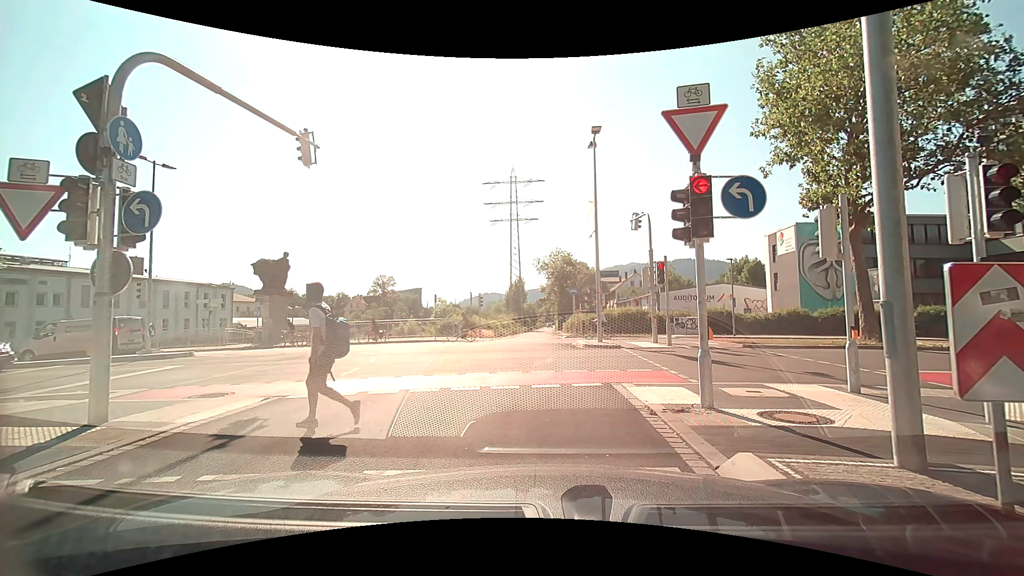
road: trunk_link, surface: asphalt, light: Day
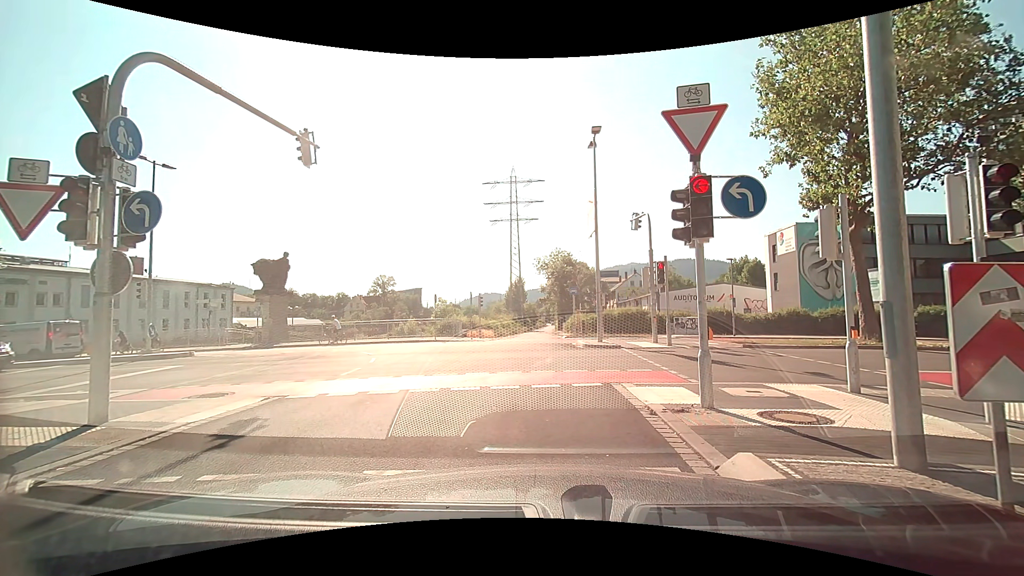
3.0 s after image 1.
(0.0, 0.0) m; 0°
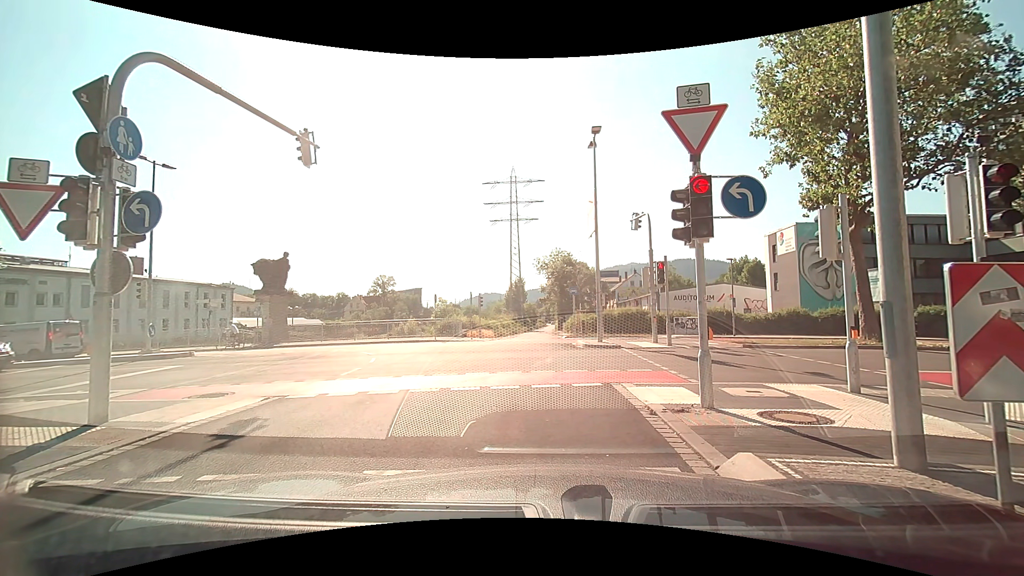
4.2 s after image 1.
(0.0, 0.0) m; 0°
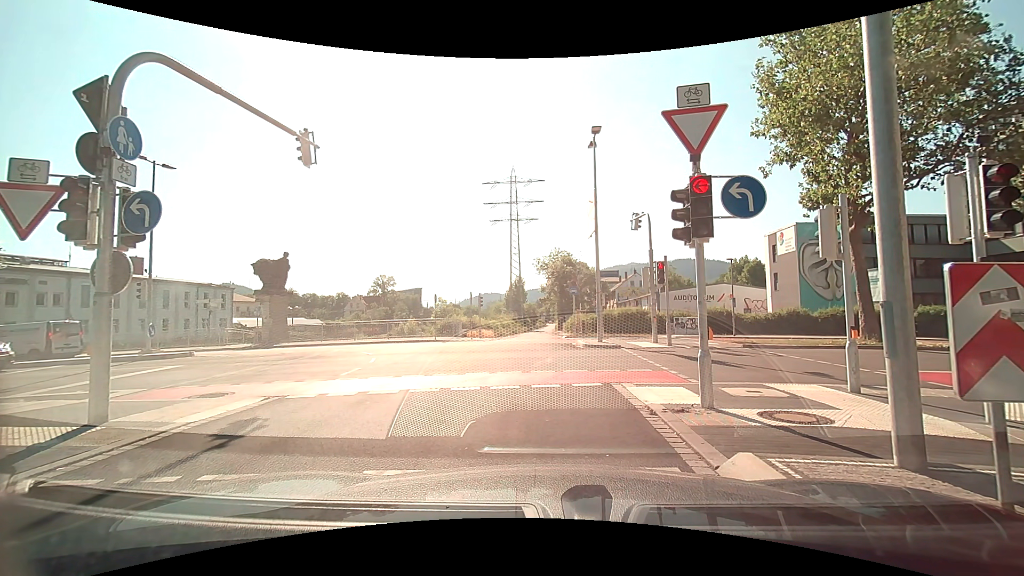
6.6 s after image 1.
(0.0, 0.0) m; 0°
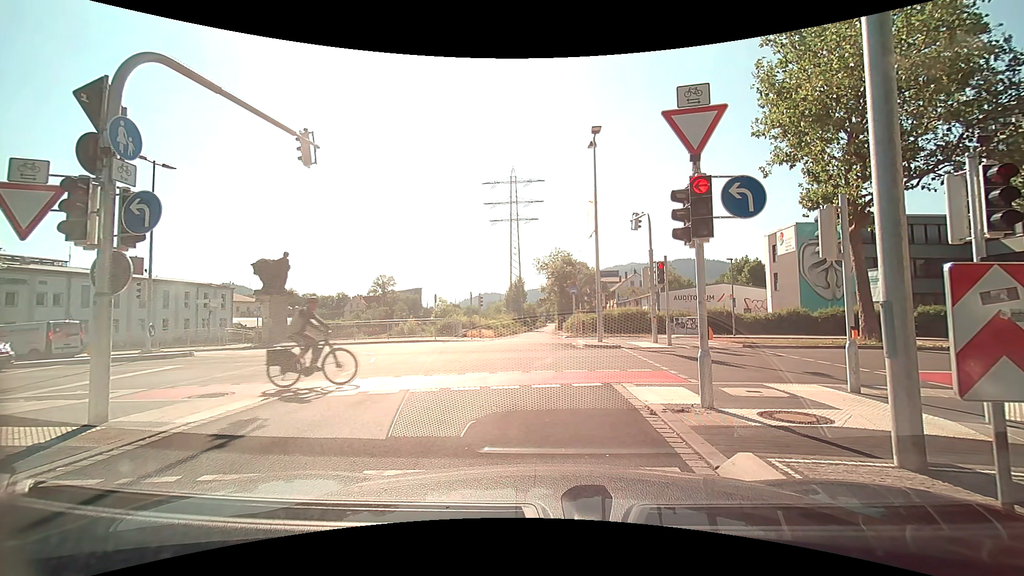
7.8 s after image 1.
(0.0, 0.0) m; 0°
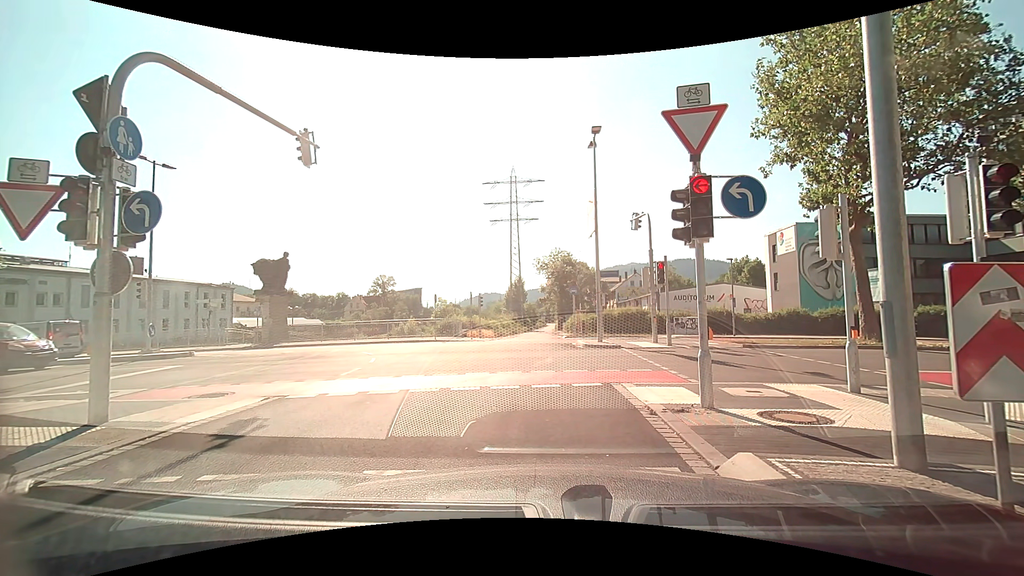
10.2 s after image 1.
(0.0, 0.0) m; 0°
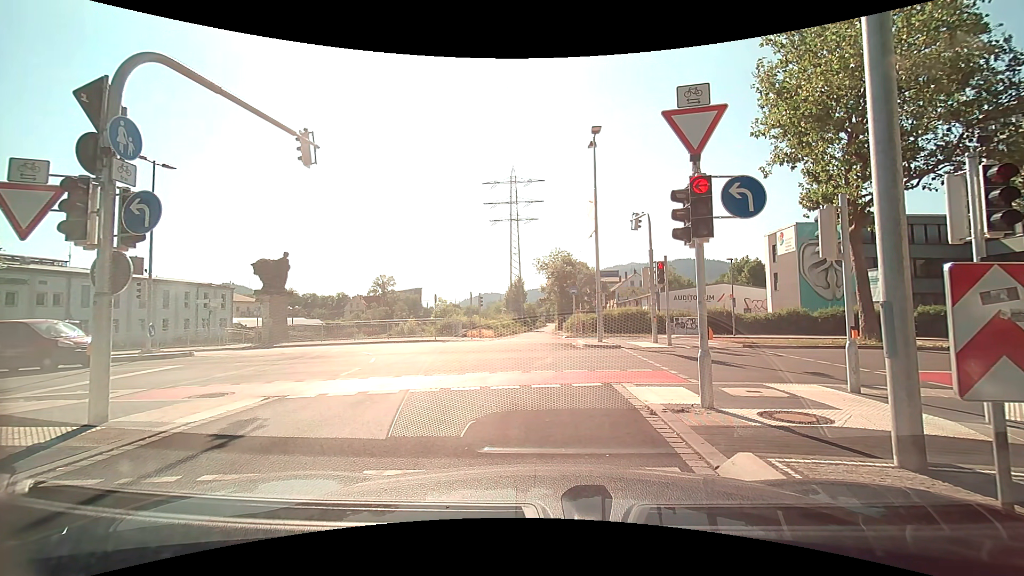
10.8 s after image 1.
(0.0, 0.0) m; 0°
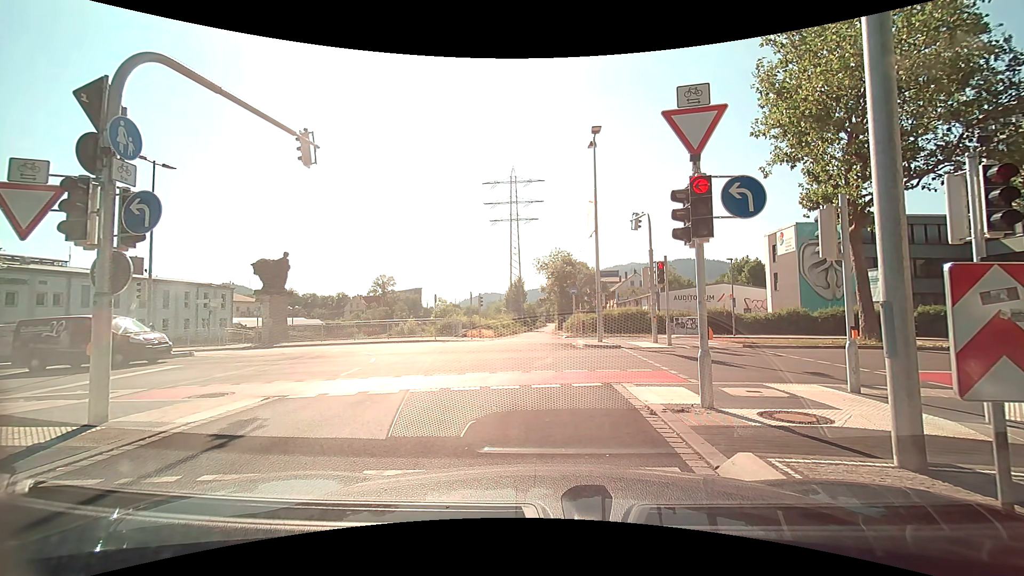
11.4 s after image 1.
(0.0, 0.0) m; 0°
